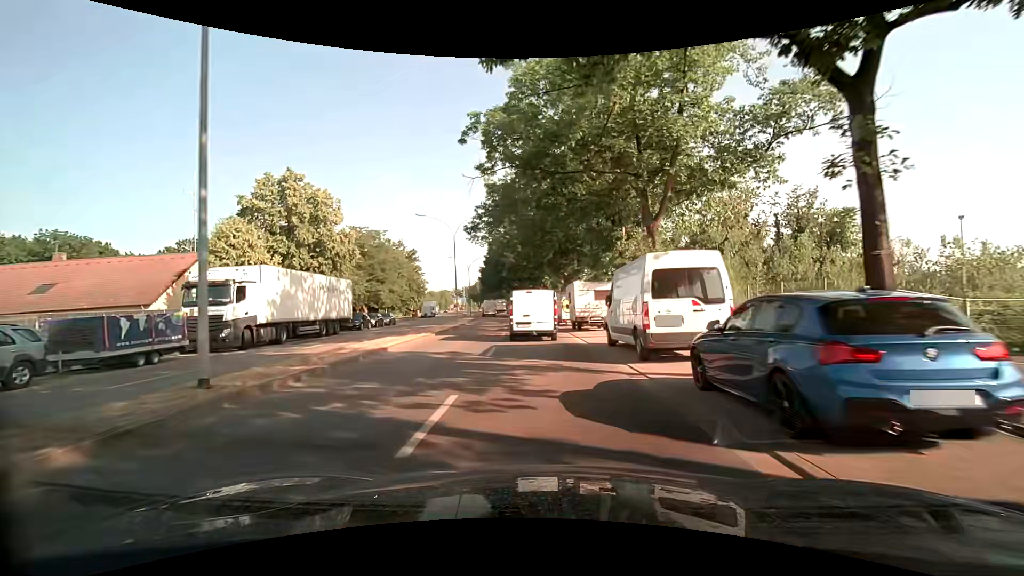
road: secondary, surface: asphalt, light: Day
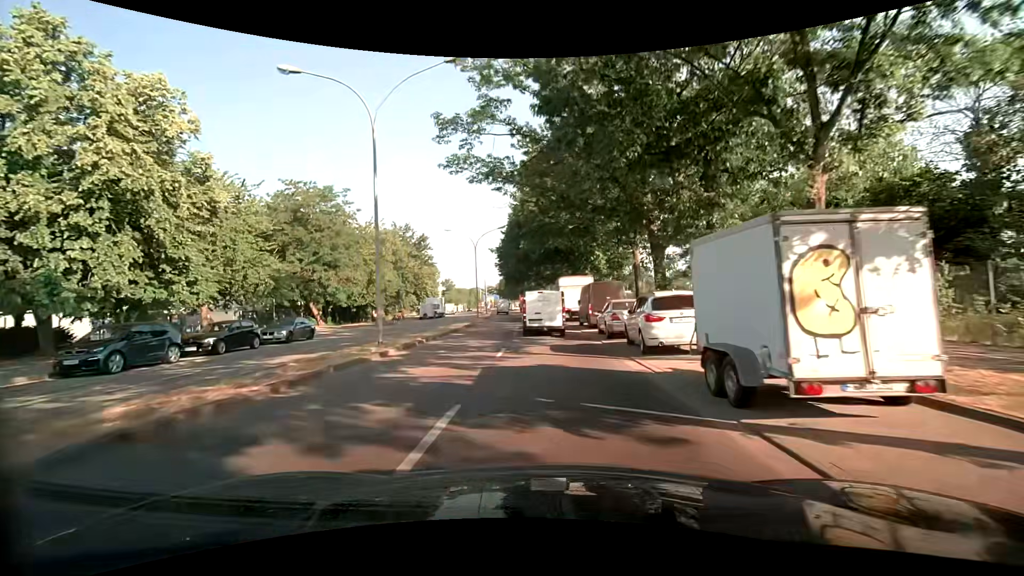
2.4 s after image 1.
(-0.8, +28.0) m; -3°
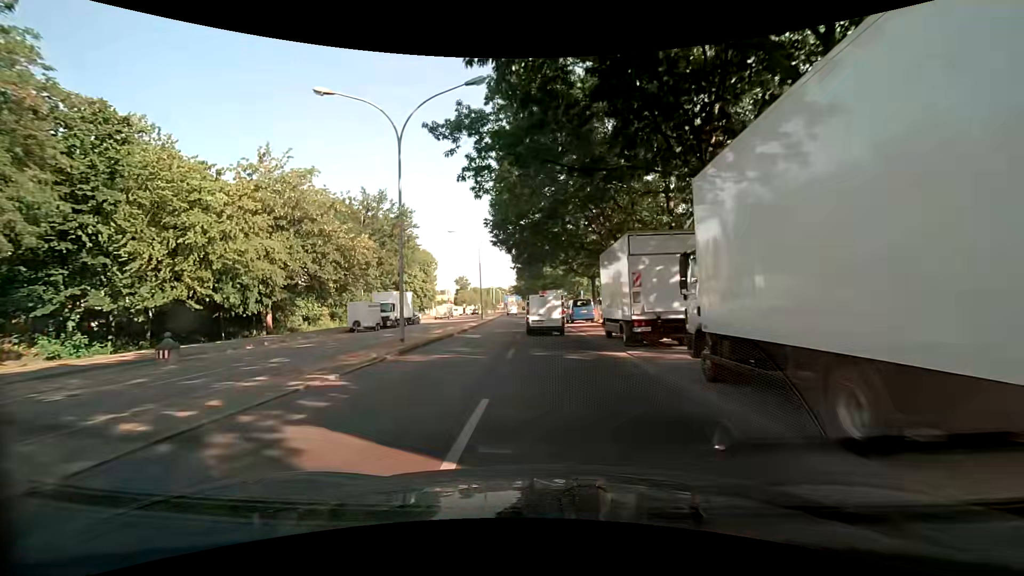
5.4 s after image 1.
(-1.4, +35.7) m; -4°
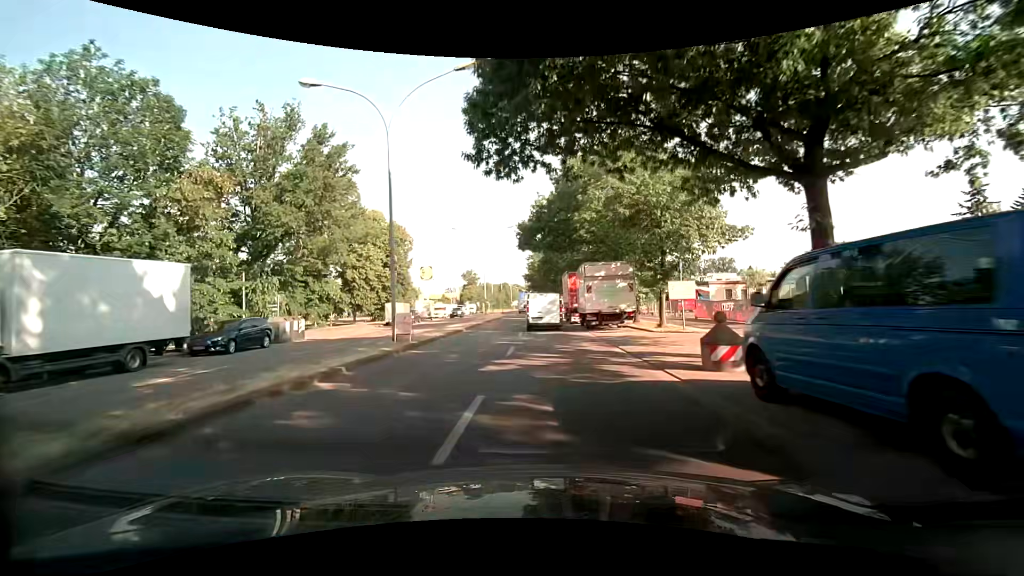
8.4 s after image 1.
(-0.5, +36.0) m; -2°
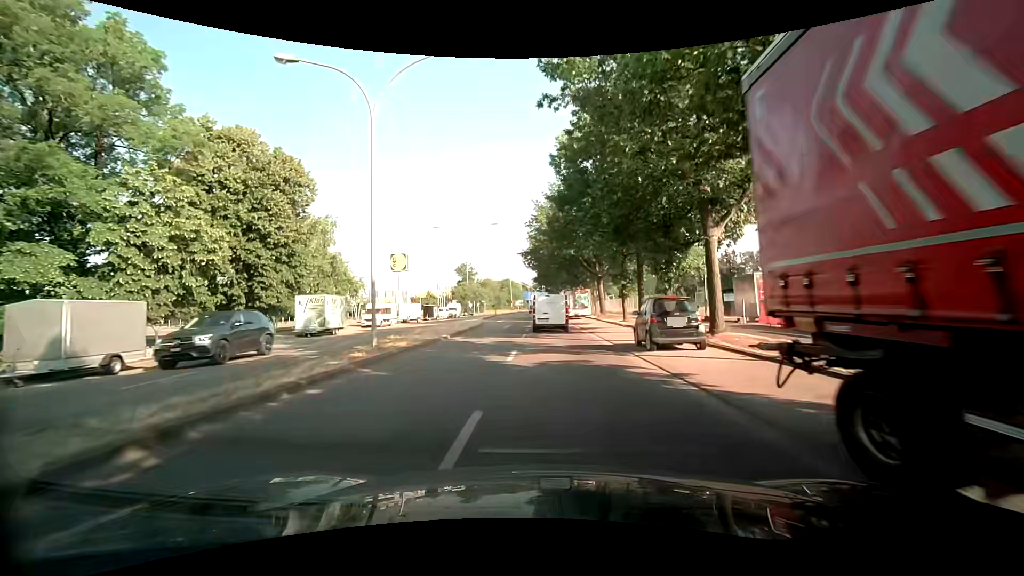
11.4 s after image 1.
(-0.2, +37.1) m; 0°
(0, +10) (0, +20) (0, +30) (0, +40) (0, +50) (-1, +60) (-1, +70) (-1, +80) (-1, +90) (-1, +100) m
